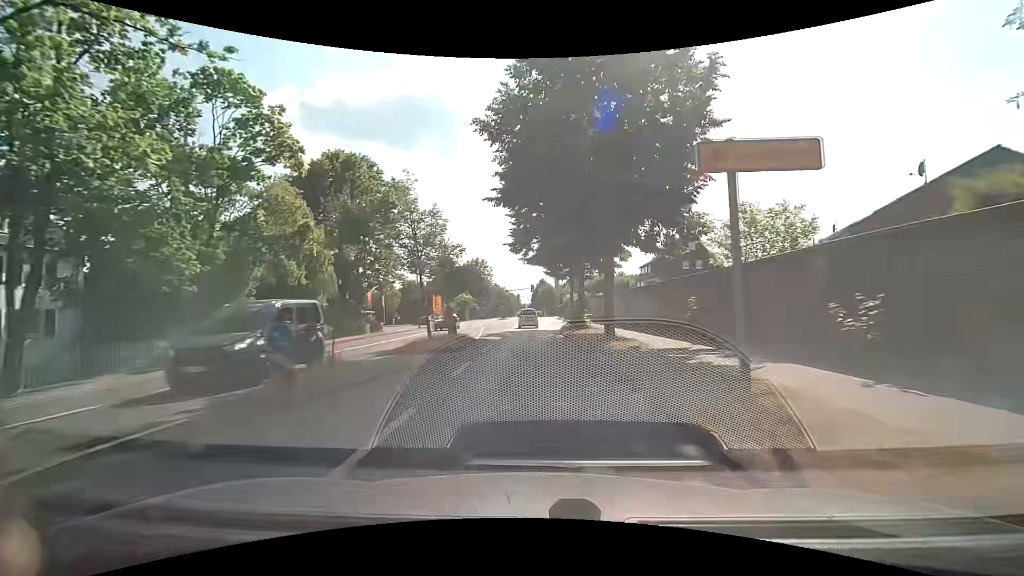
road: secondary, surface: asphalt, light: Day
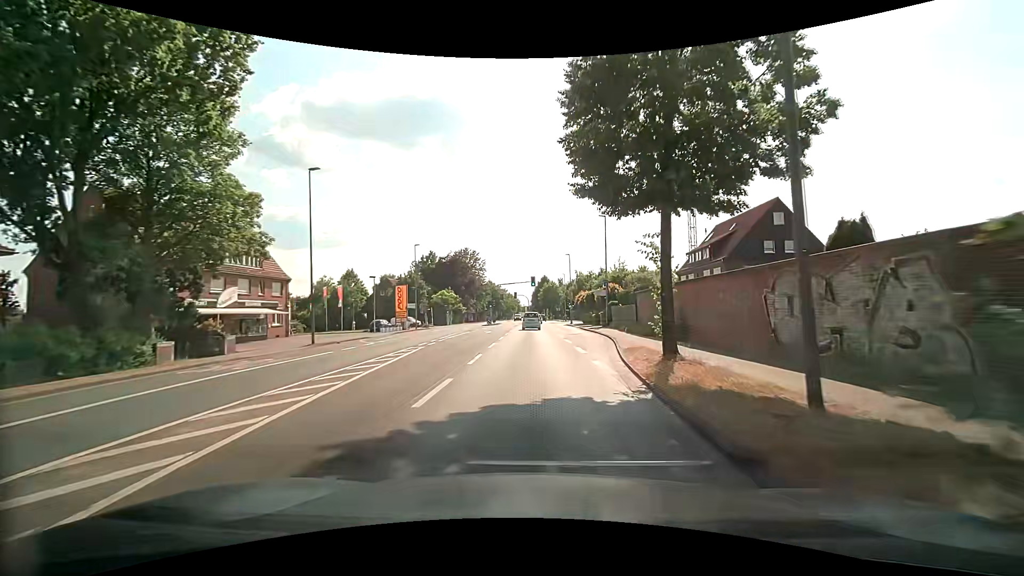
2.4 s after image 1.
(-0.6, +27.4) m; -1°
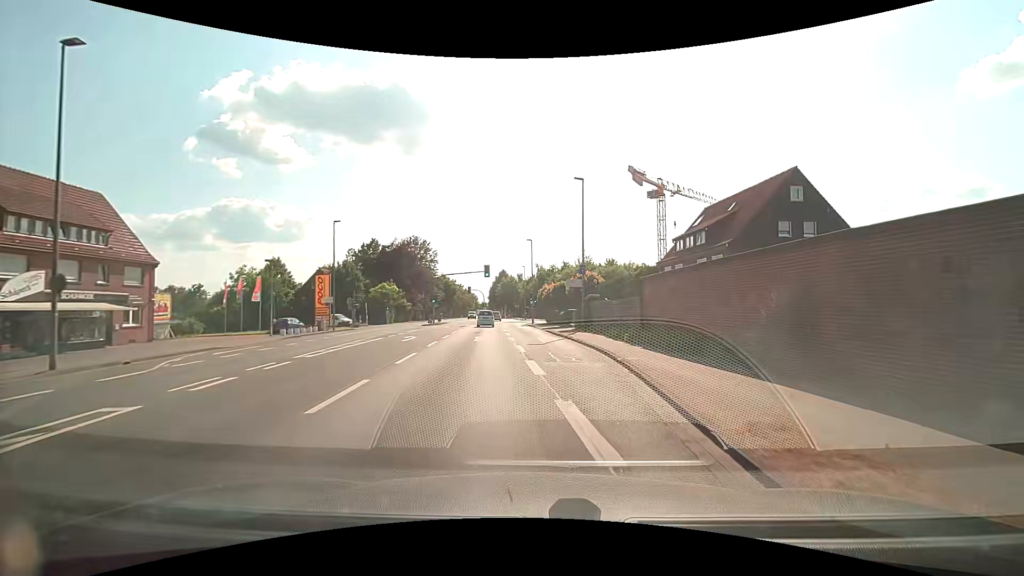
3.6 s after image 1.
(+0.5, +12.8) m; +5°
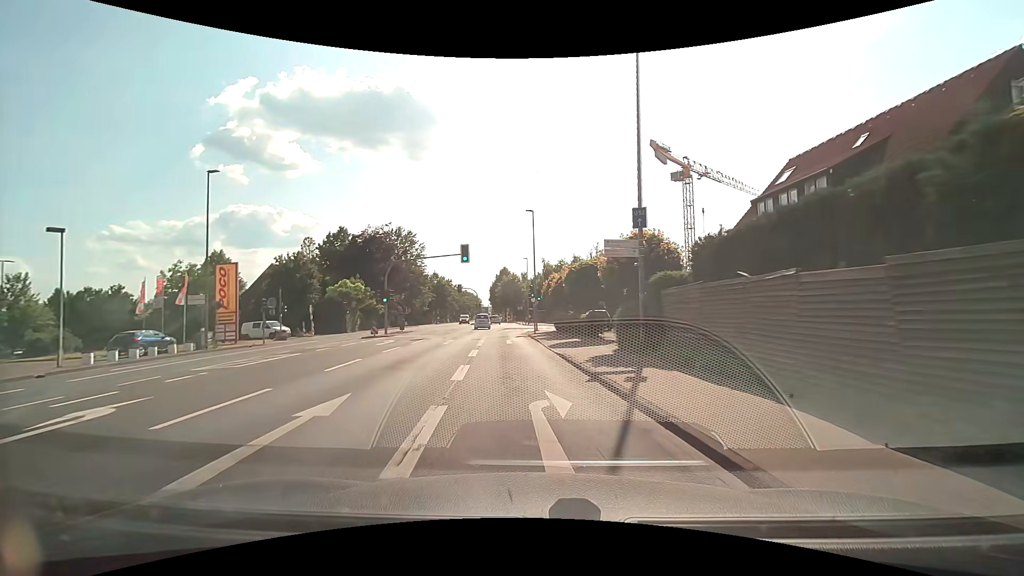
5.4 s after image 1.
(+0.4, +18.8) m; -1°
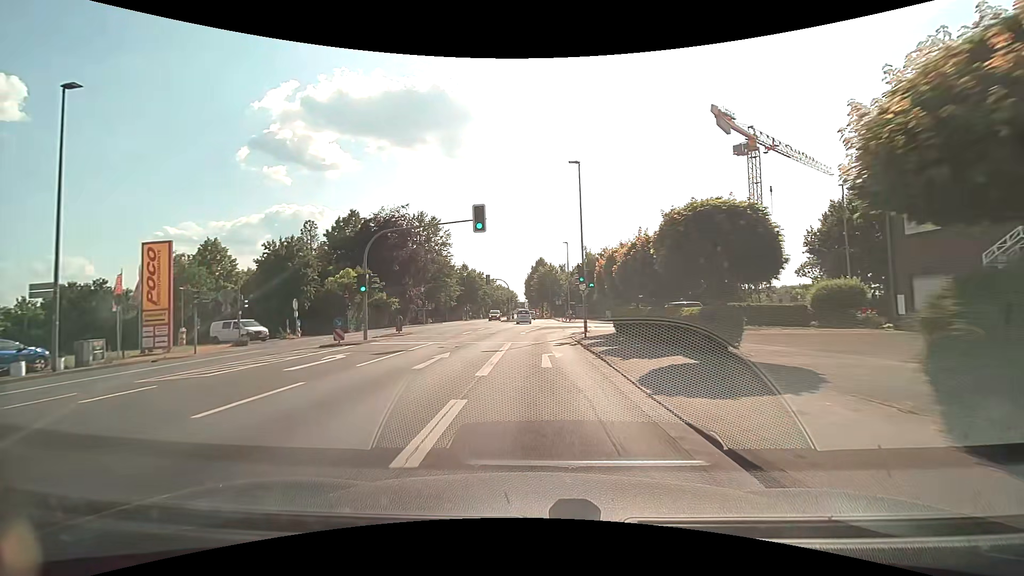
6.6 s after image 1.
(-0.5, +12.2) m; -4°
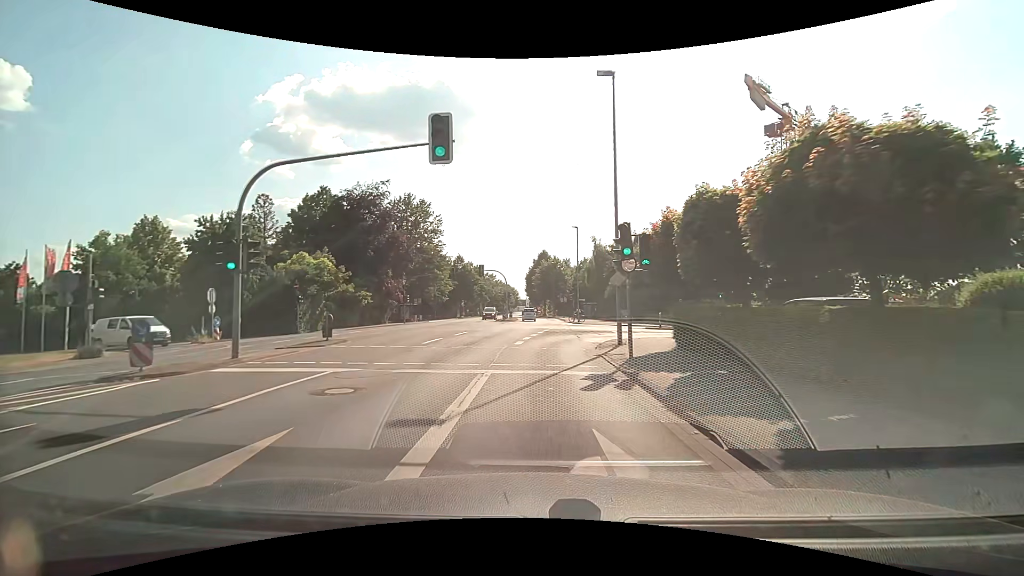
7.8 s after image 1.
(0.0, +10.9) m; 0°
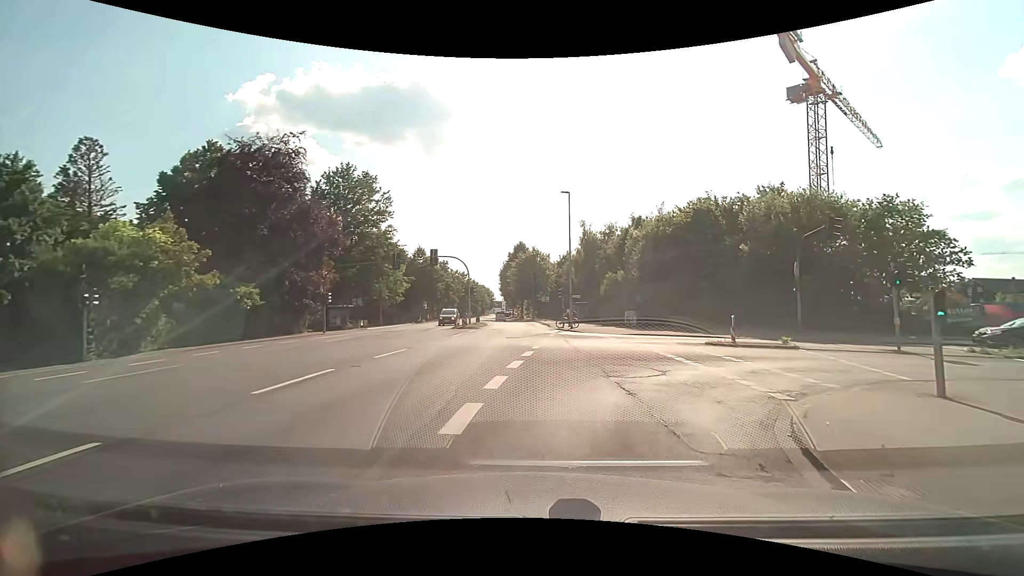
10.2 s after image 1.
(+0.2, +16.3) m; +2°
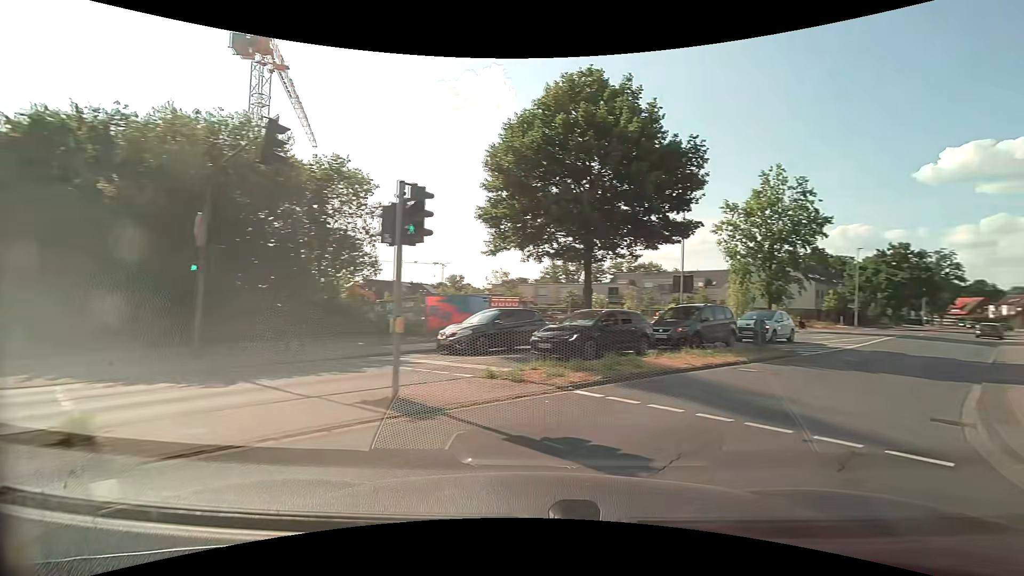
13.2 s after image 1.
(+6.4, +14.6) m; +59°
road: tertiary
(+4, +9) (+10, +17) (+17, +24) (+23, +32) (+30, +39) (+36, +47) (+42, +55) (+49, +62) (+56, +69) (+63, +76) m
